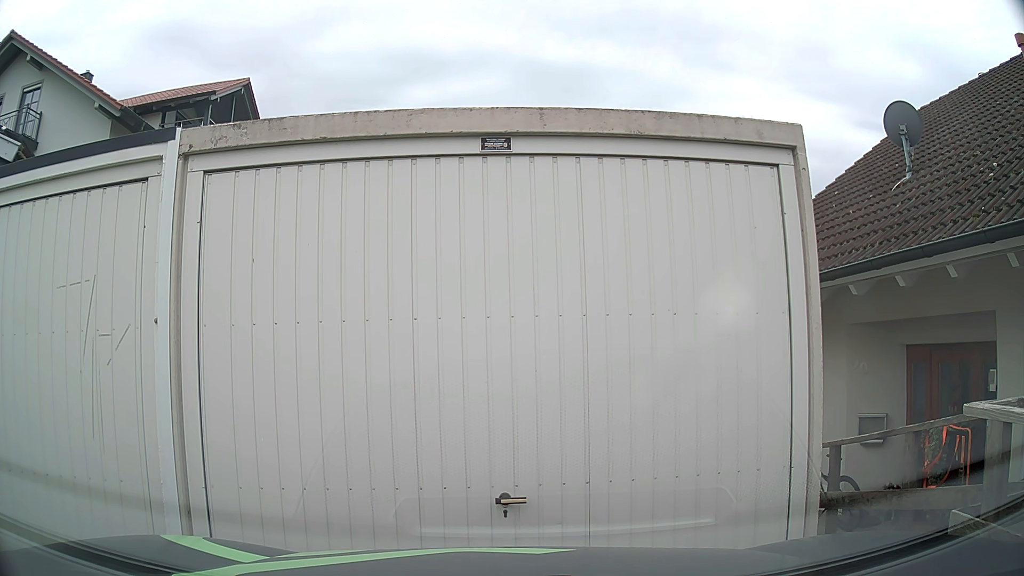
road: residential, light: Day
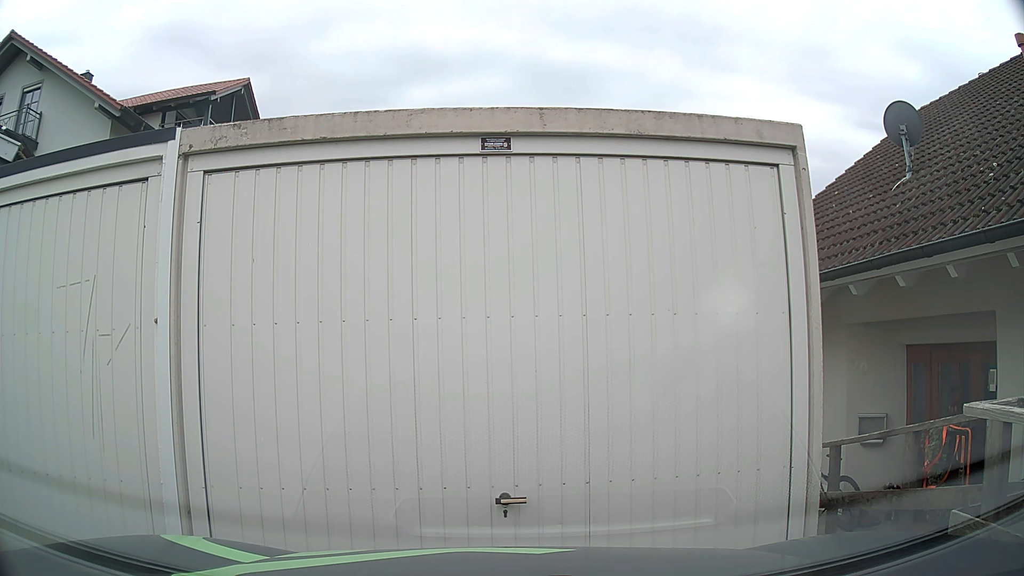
(0.0, 0.0) m; 0°
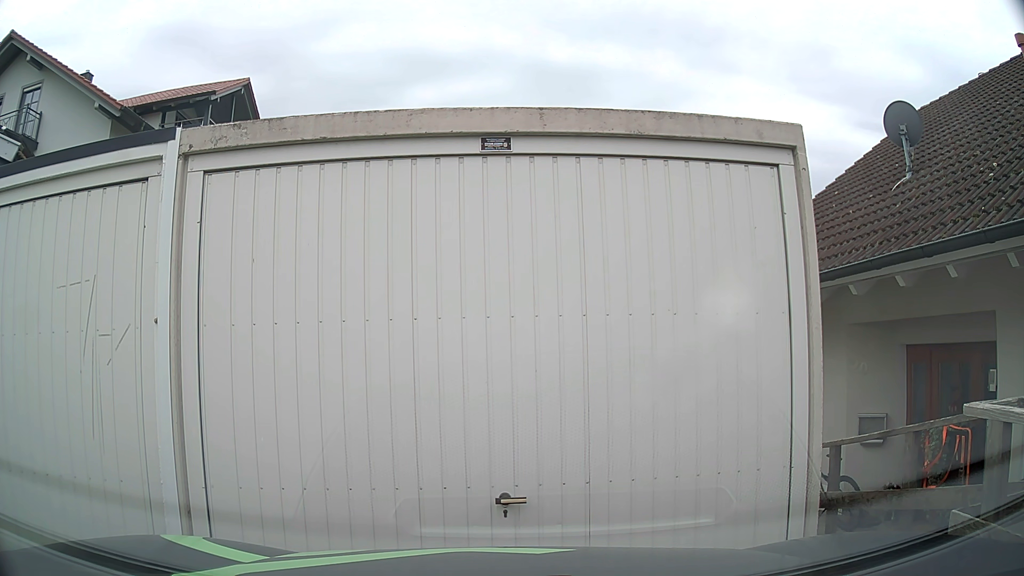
(0.0, 0.0) m; 0°
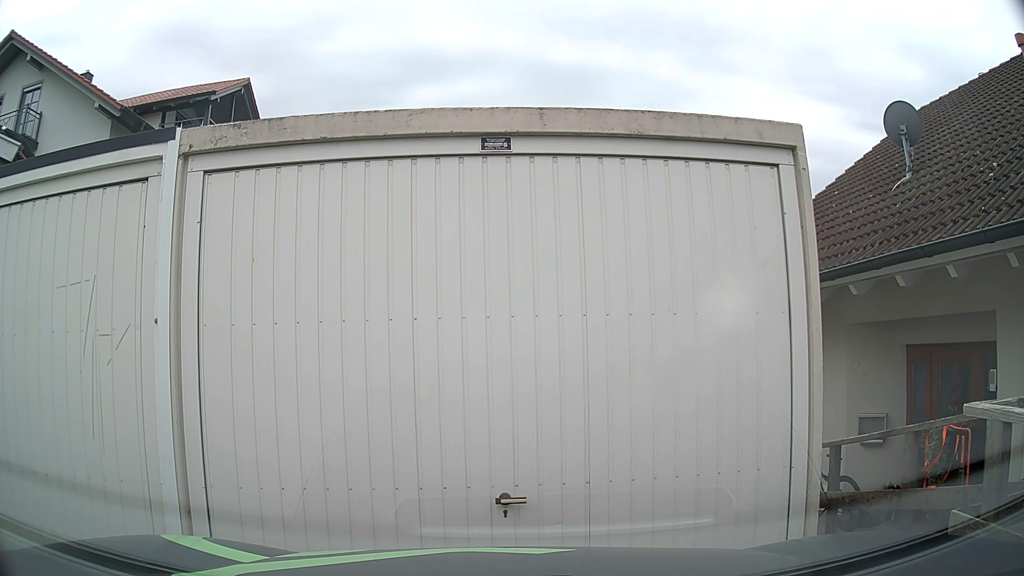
(0.0, 0.0) m; 0°
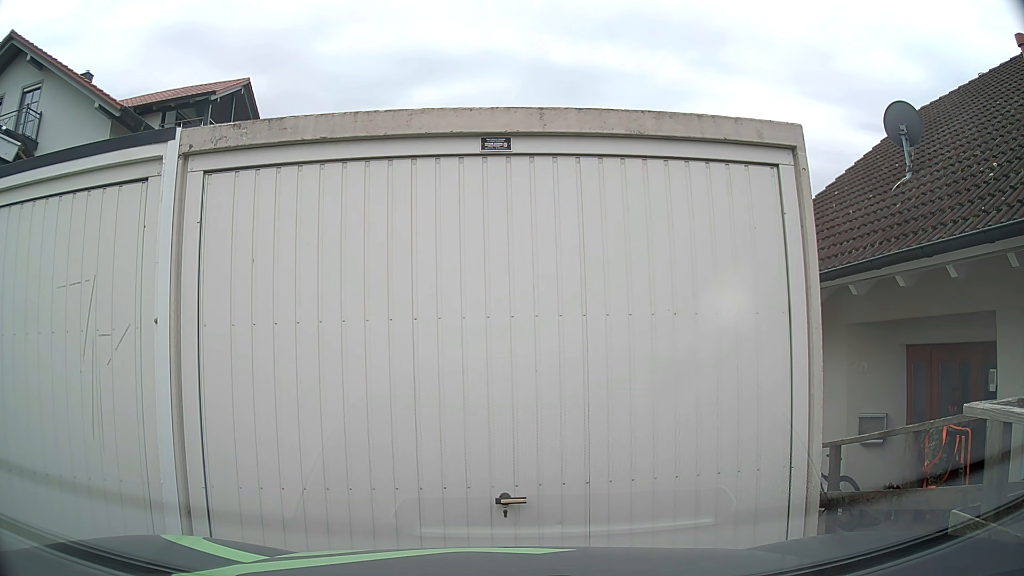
(0.0, 0.0) m; 0°
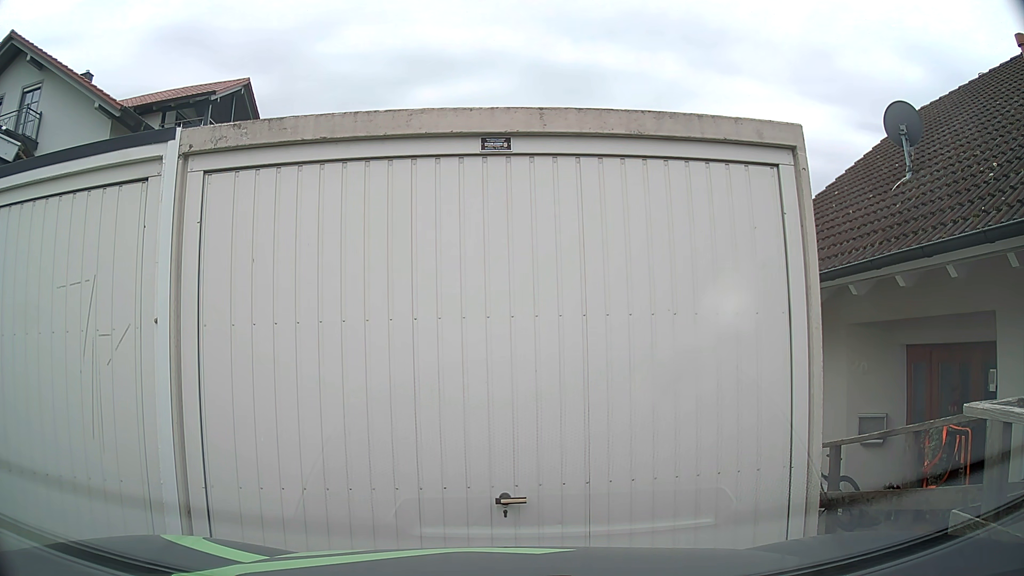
(0.0, 0.0) m; 0°
